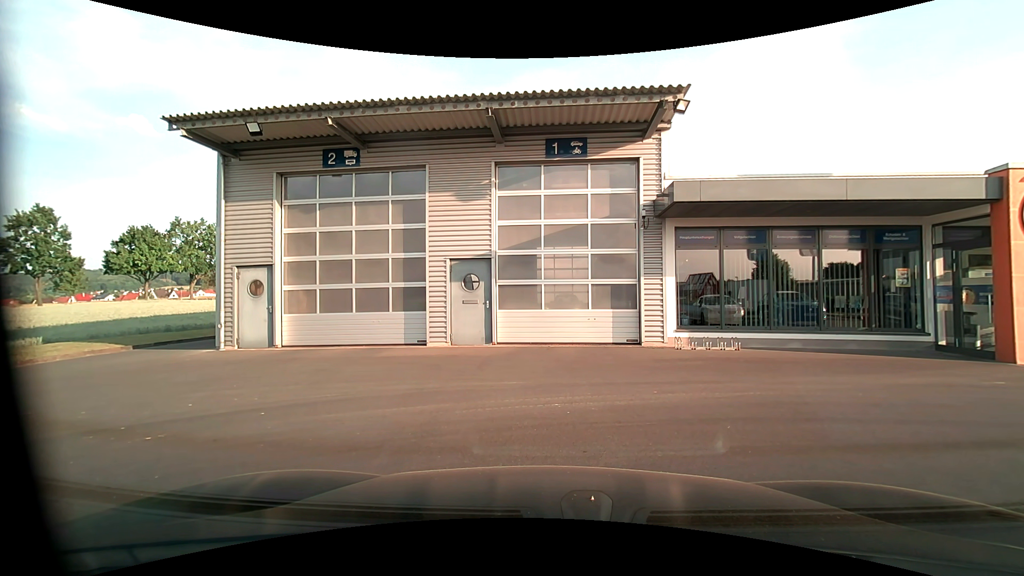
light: Day
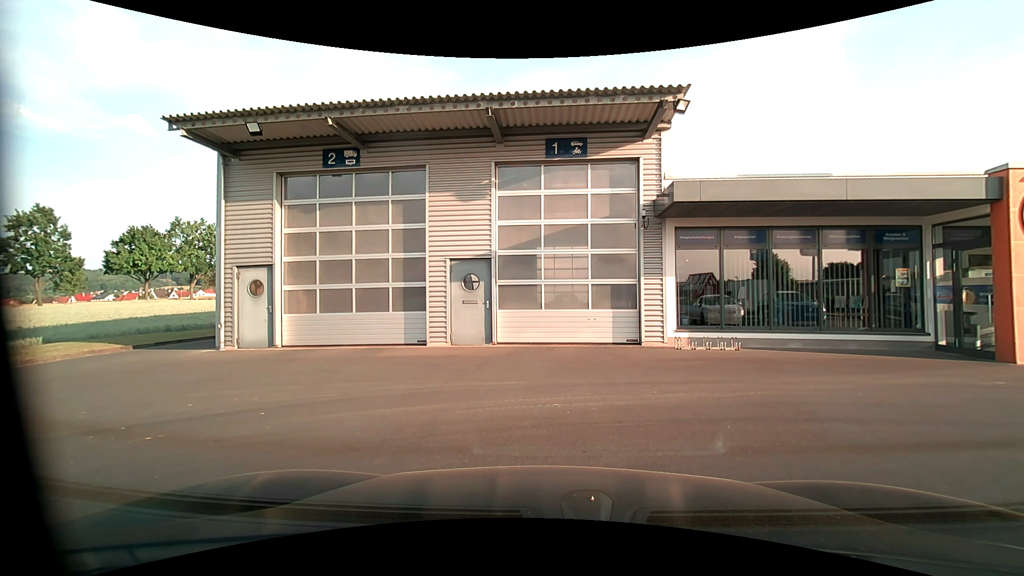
(0.0, 0.0) m; 0°
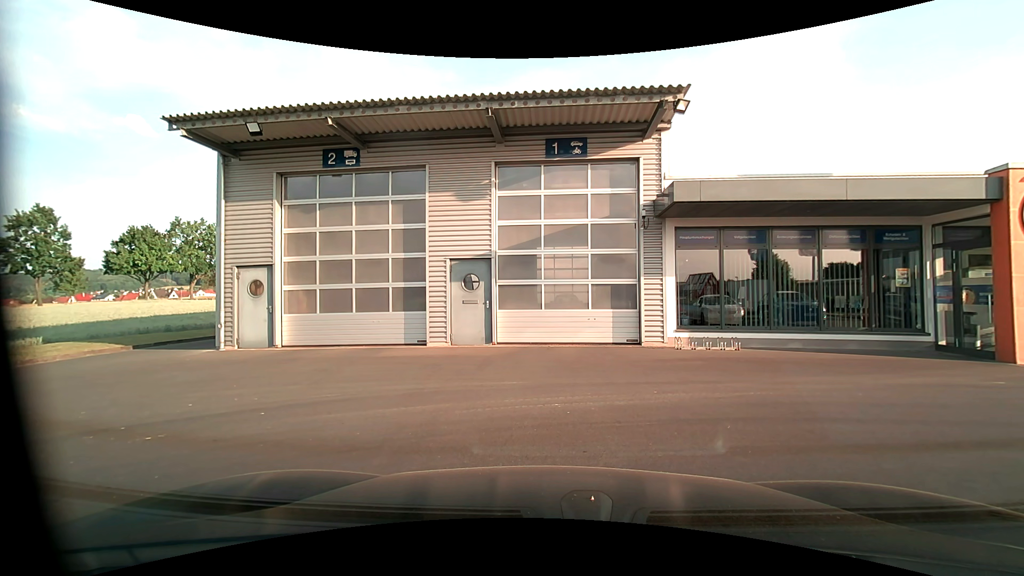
(0.0, 0.0) m; 0°
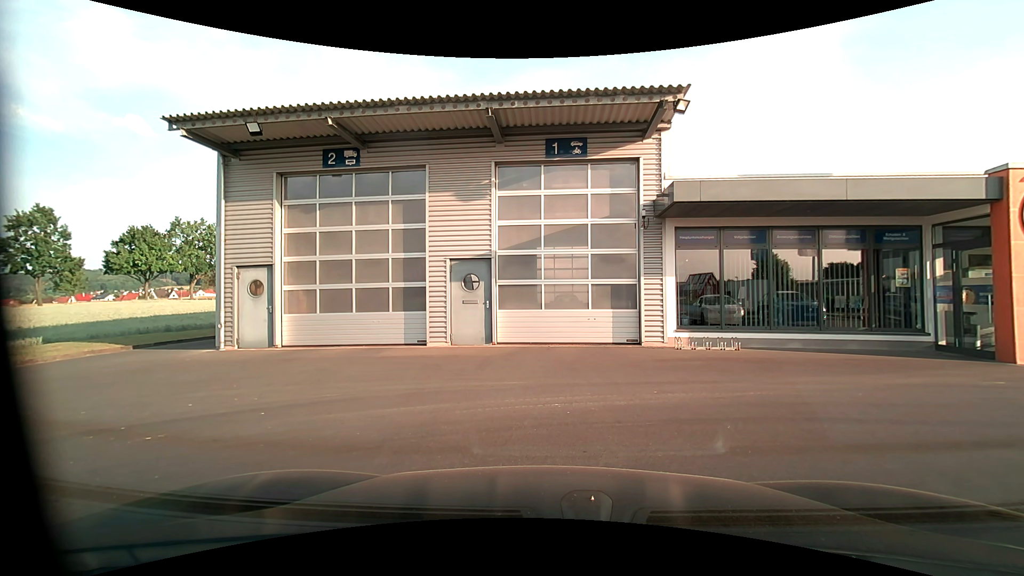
(0.0, 0.0) m; 0°
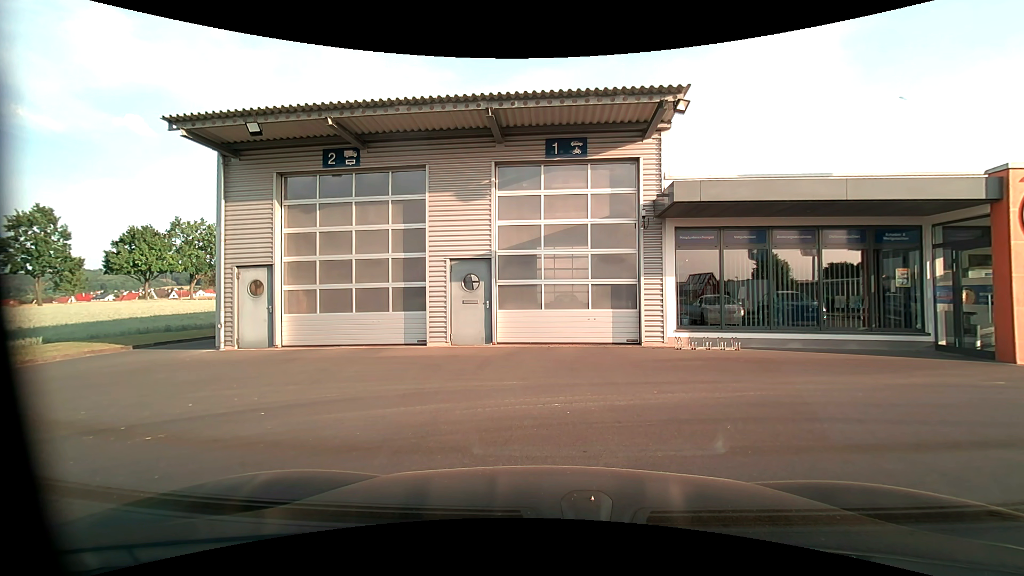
(0.0, 0.0) m; 0°
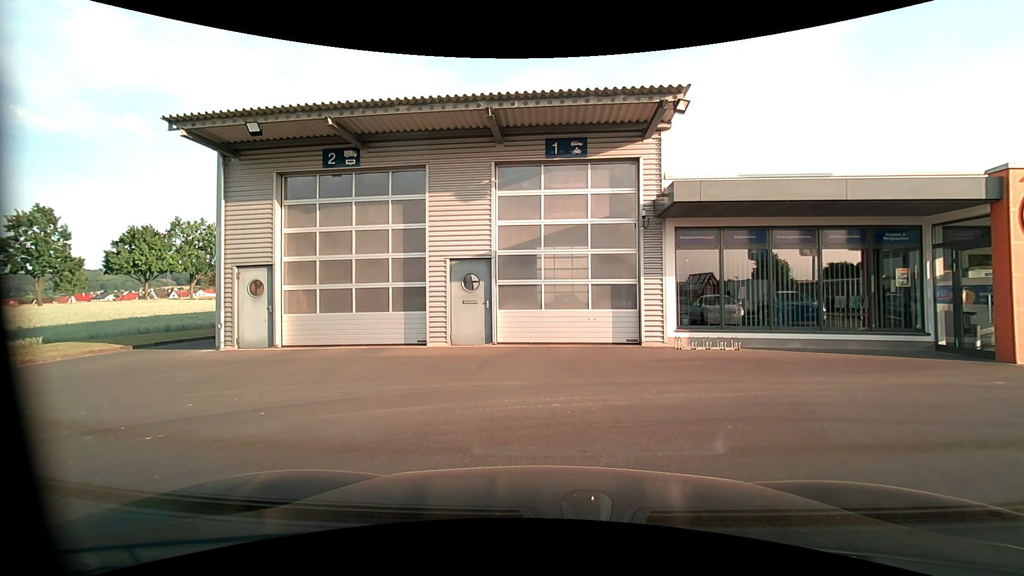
(0.0, 0.0) m; 0°
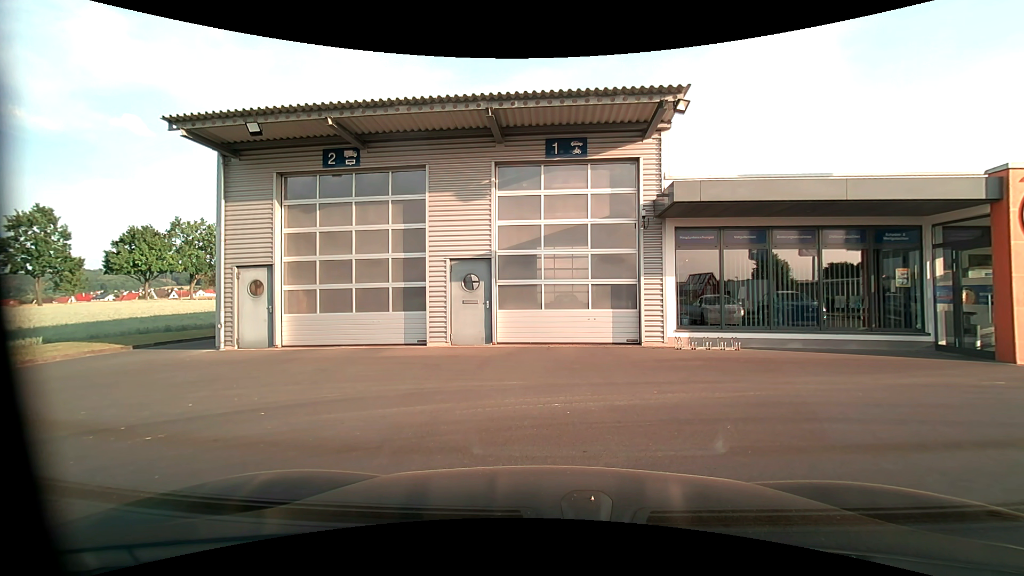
(0.0, 0.0) m; 0°
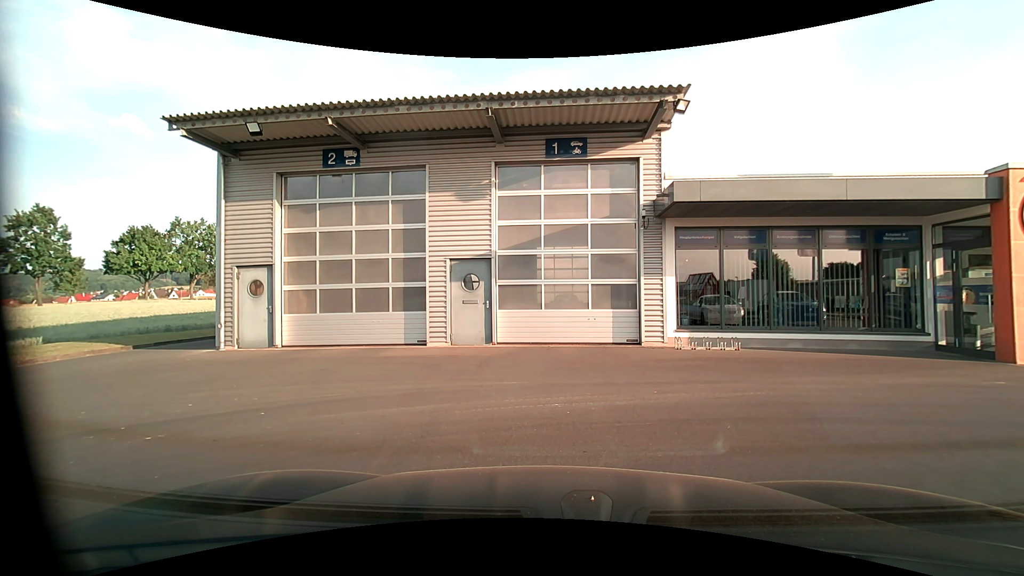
(0.0, 0.0) m; 0°
